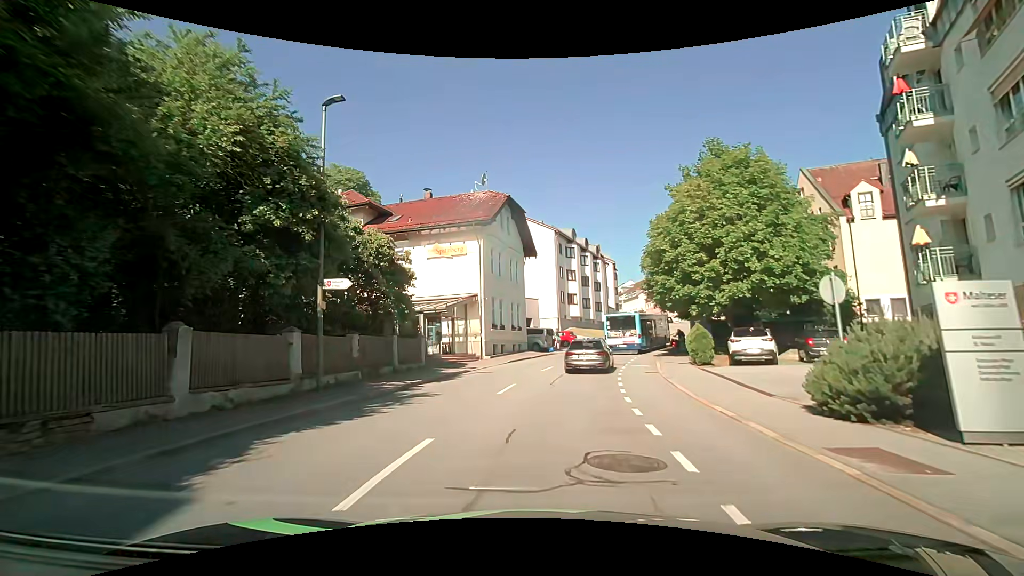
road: tertiary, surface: asphalt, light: Day
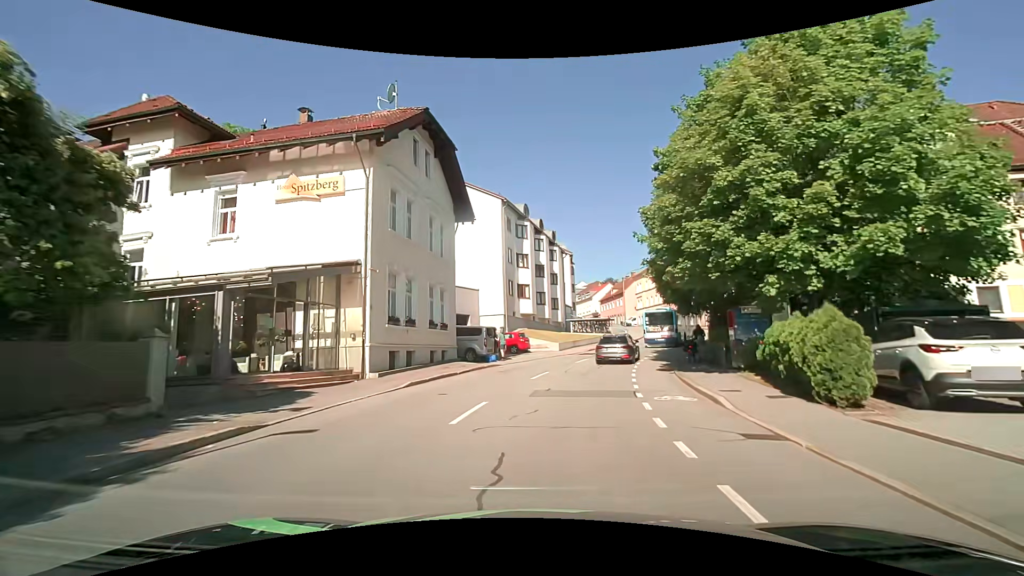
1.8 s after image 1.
(+0.6, +13.7) m; +6°
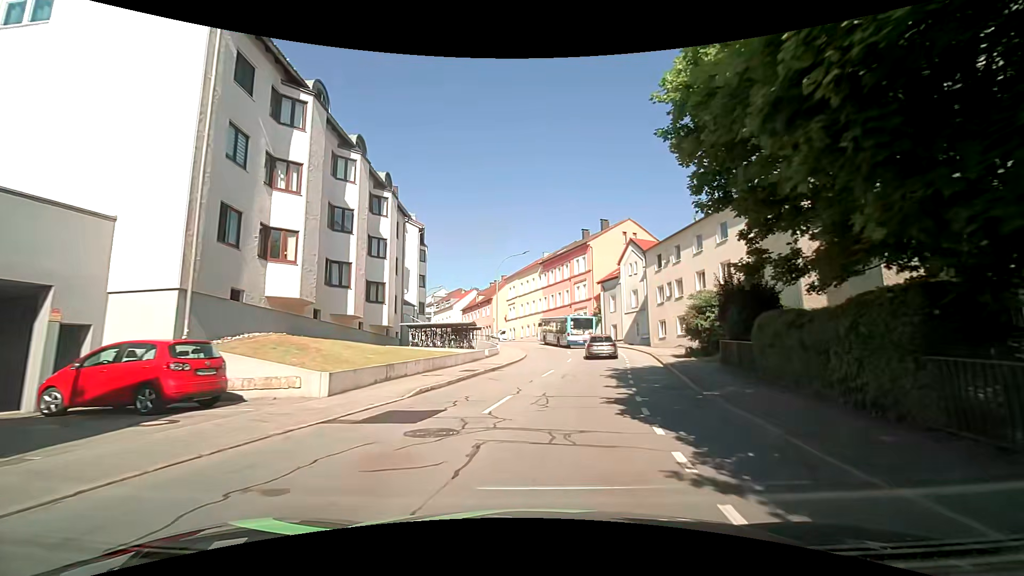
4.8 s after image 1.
(+2.9, +24.8) m; +15°
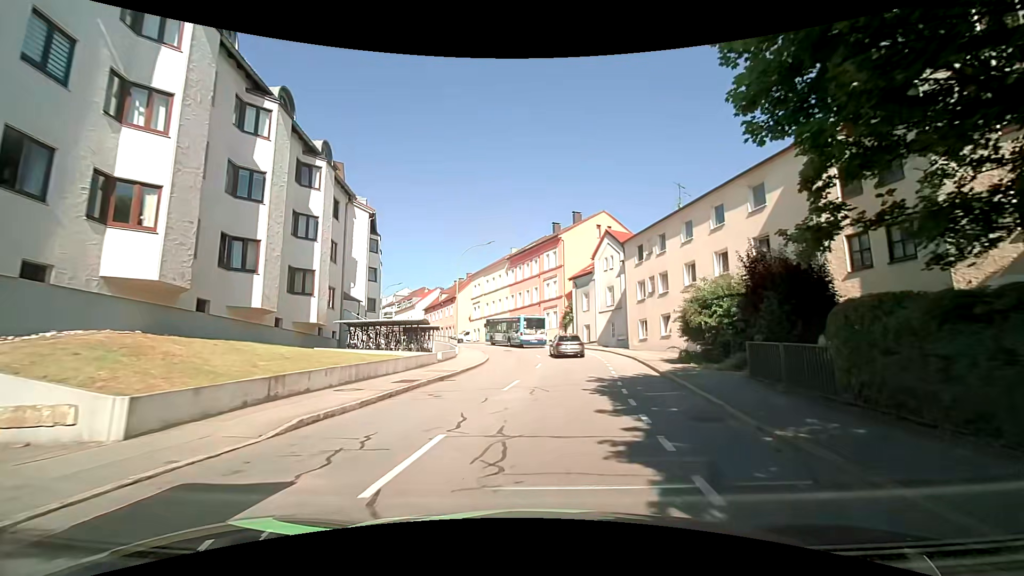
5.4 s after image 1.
(+0.2, +5.3) m; +3°
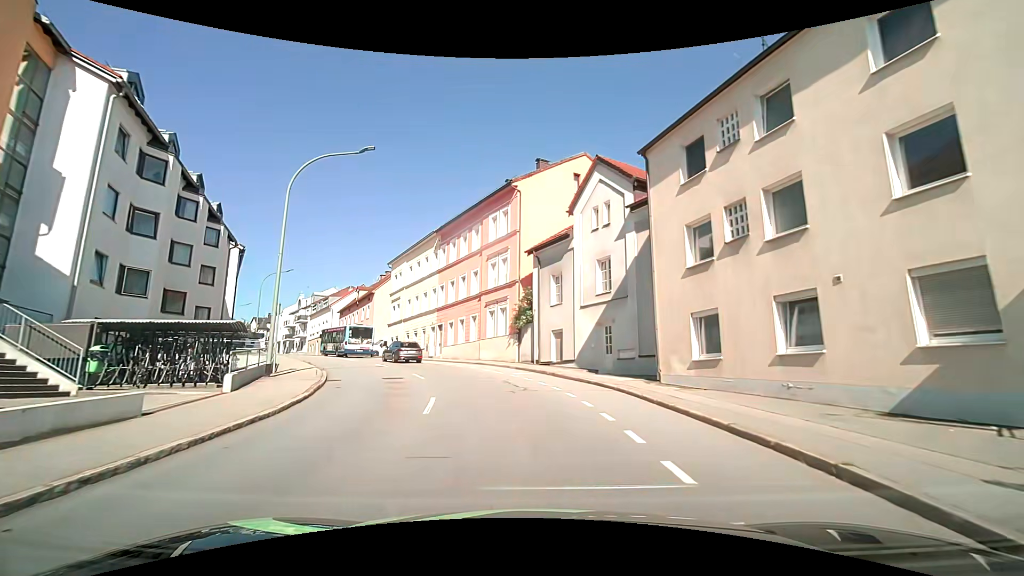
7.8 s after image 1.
(+2.0, +21.5) m; +6°
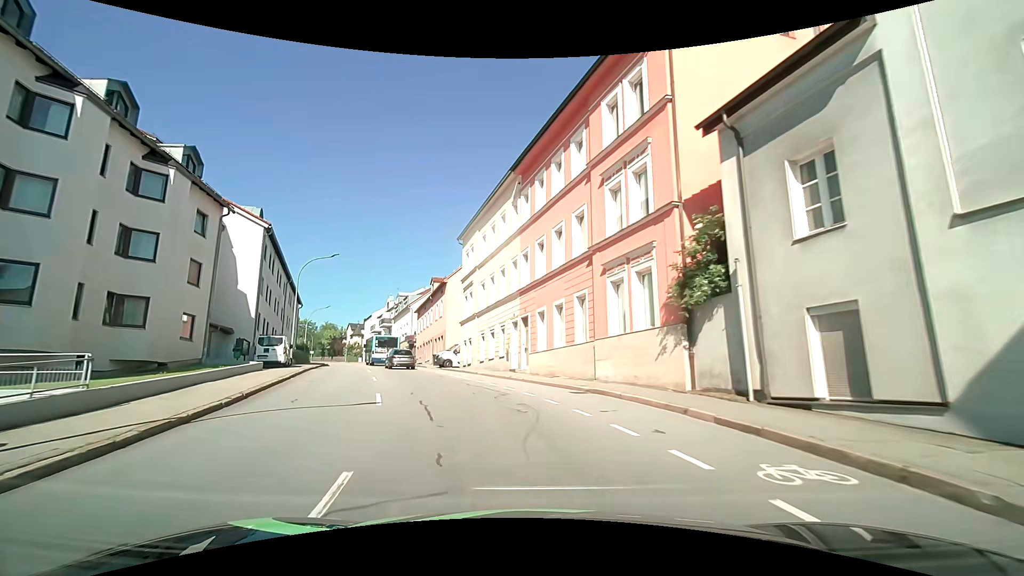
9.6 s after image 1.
(-1.4, +16.8) m; -11°
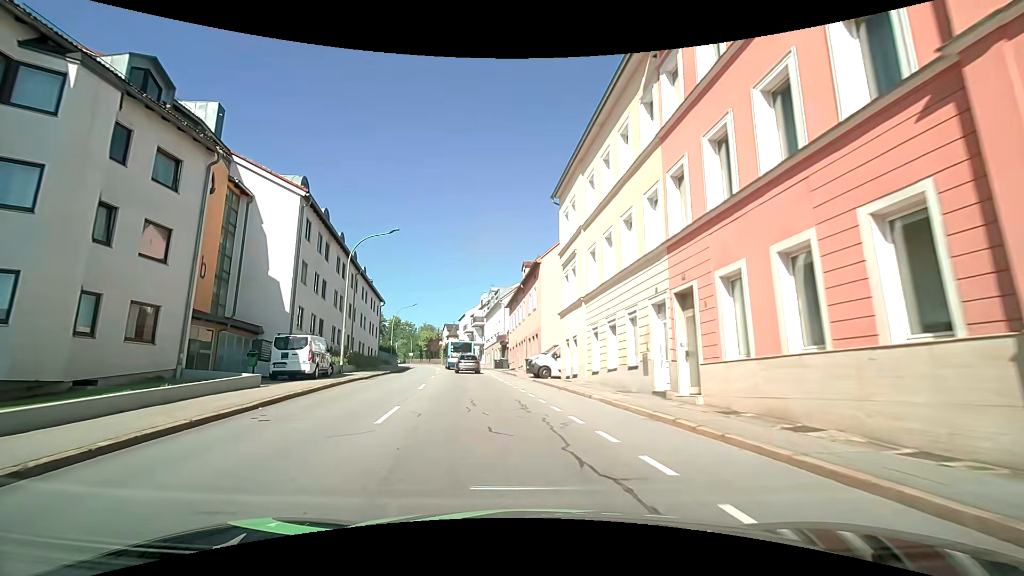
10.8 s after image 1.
(-1.2, +11.6) m; -12°
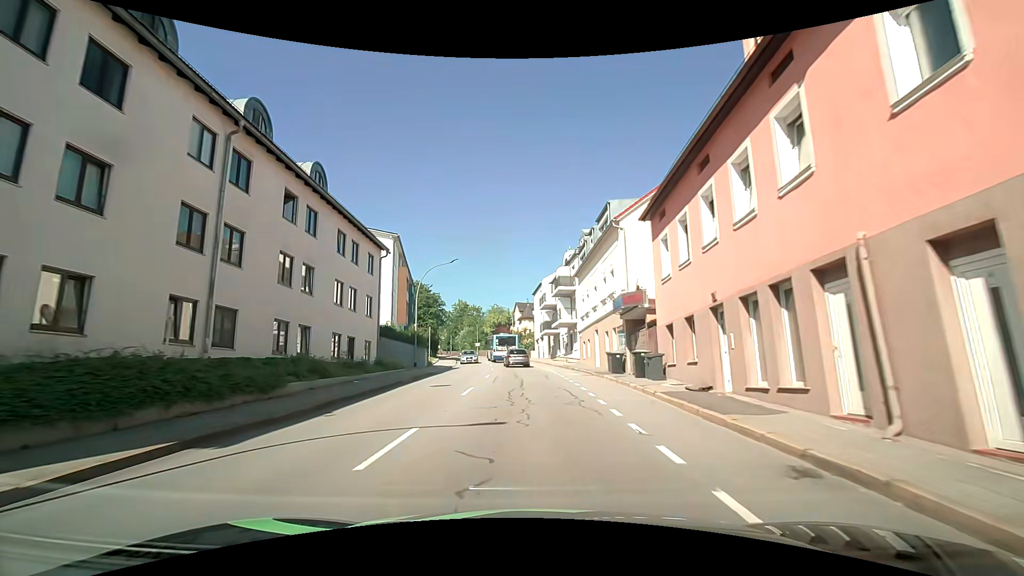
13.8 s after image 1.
(-4.1, +31.2) m; -10°
(0, +10) (0, +20) (-1, +30) (-1, +40) (-2, +50) (-4, +60) (-5, +70) (-7, +79) (-9, +89) (-12, +99) m
